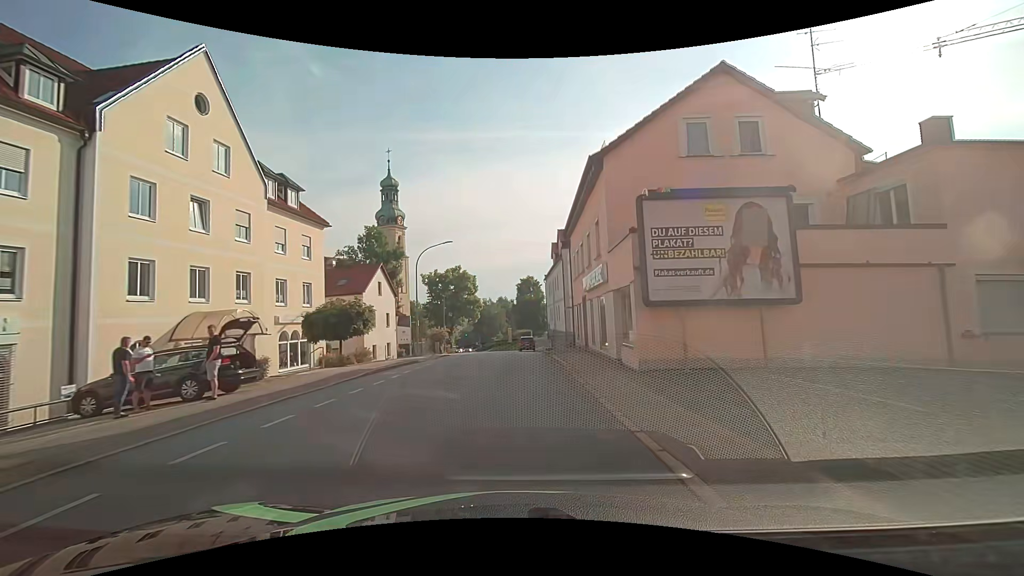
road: tertiary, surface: asphalt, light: Day
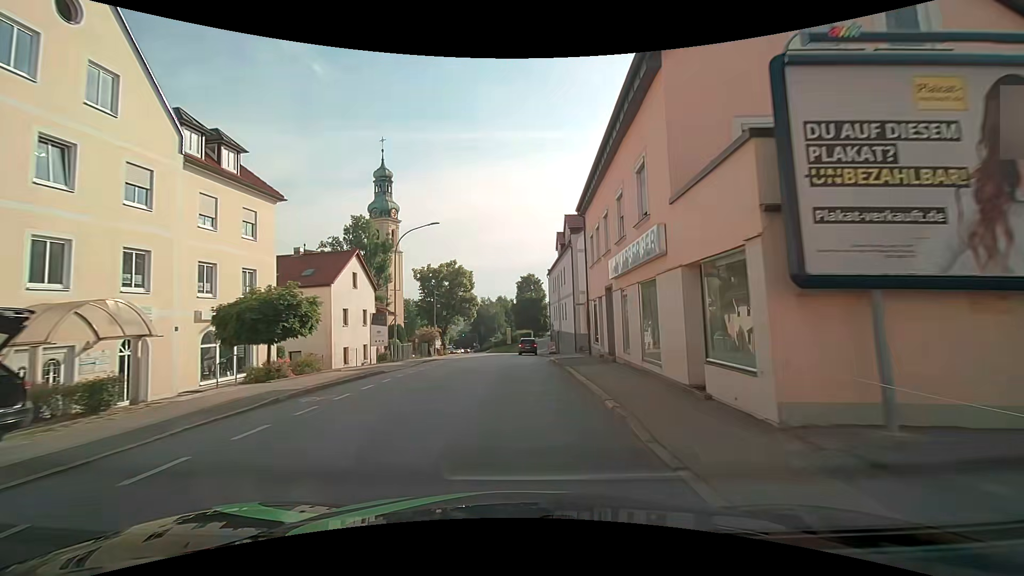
(-0.1, +6.7) m; -1°
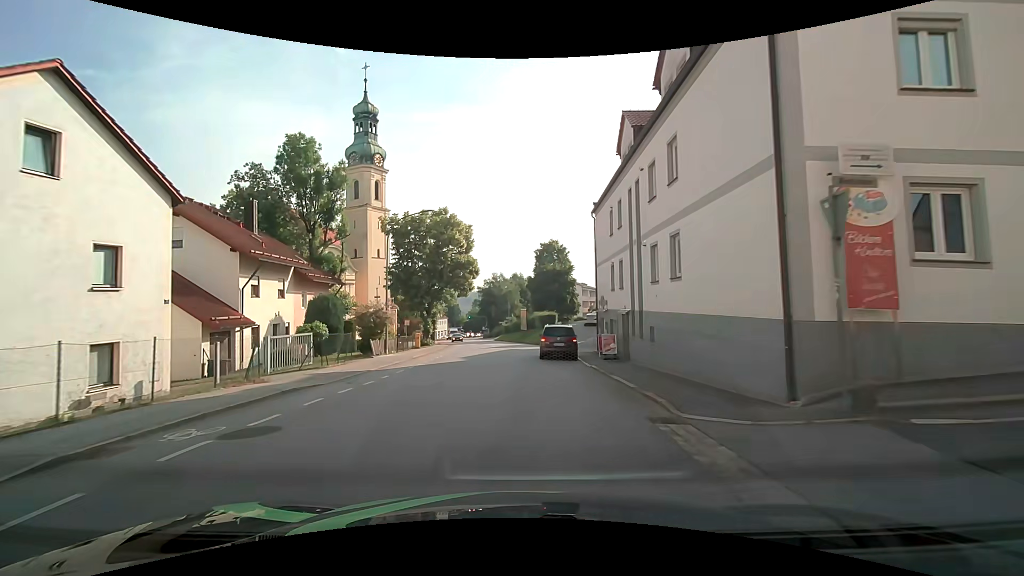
(-0.2, +25.6) m; -2°
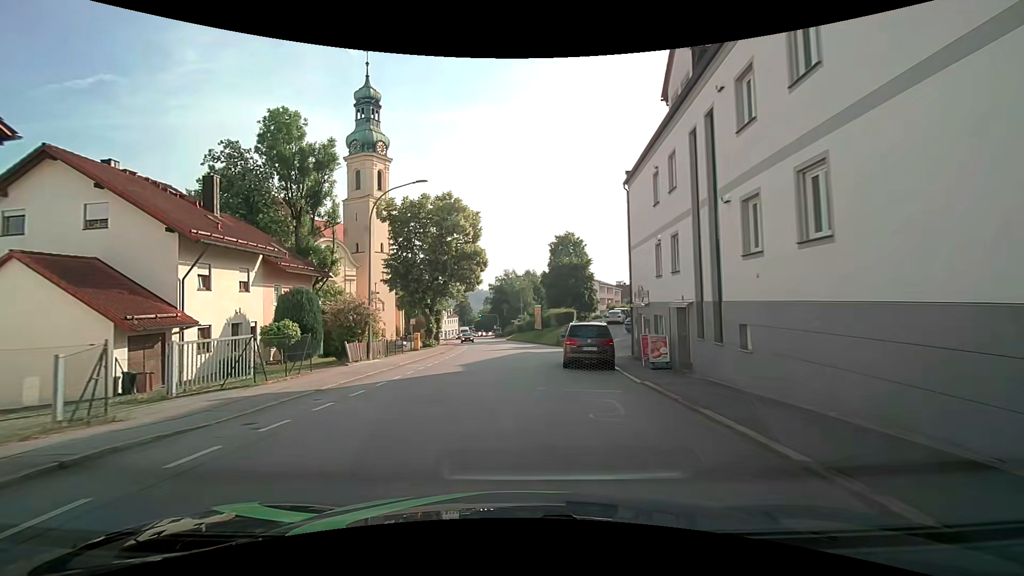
(-0.1, +6.2) m; -2°
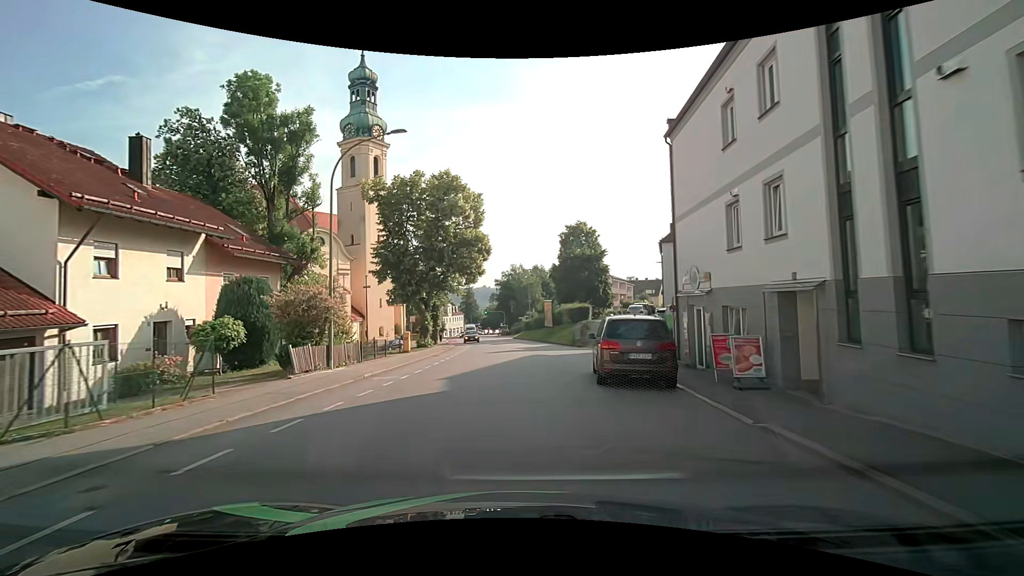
(0.0, +6.2) m; 0°
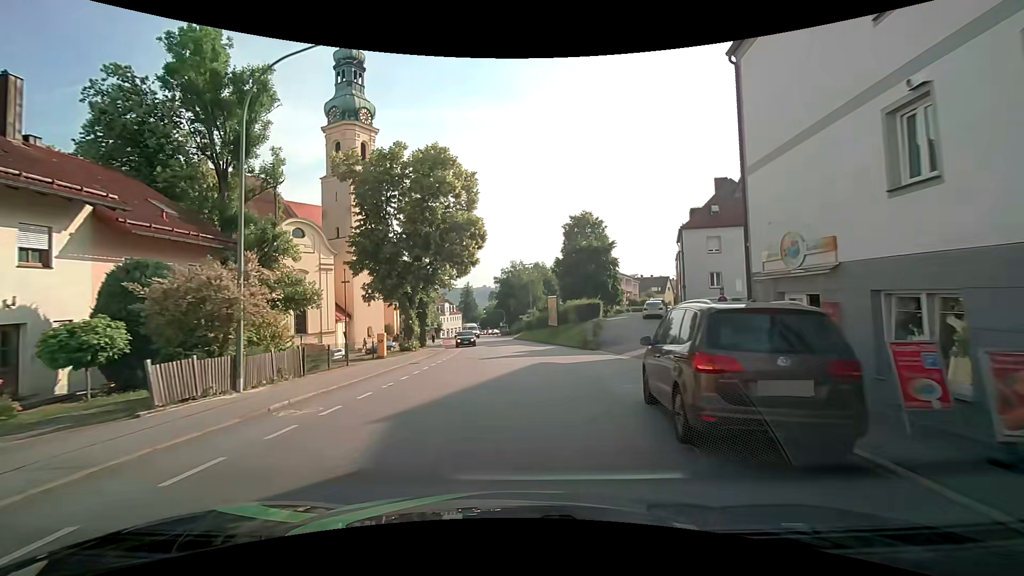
(-0.1, +6.2) m; -1°
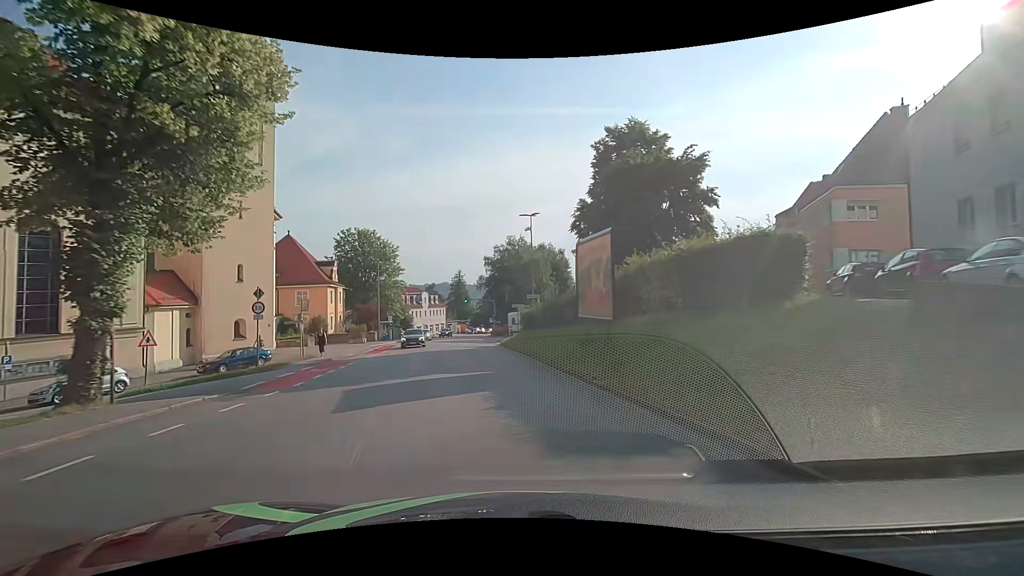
(+1.0, +31.6) m; +1°
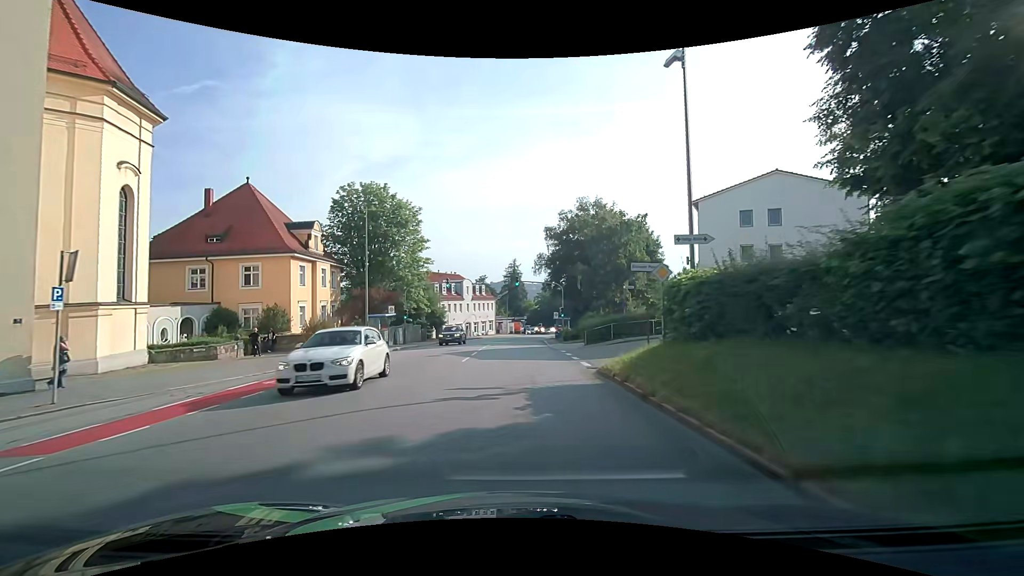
(-2.3, +26.5) m; -8°
(0, +10) (0, +20) (0, +30) (0, +40) (0, +50) (+1, +60) (+2, +70) (+5, +80) (+8, +89) (+12, +98) m
